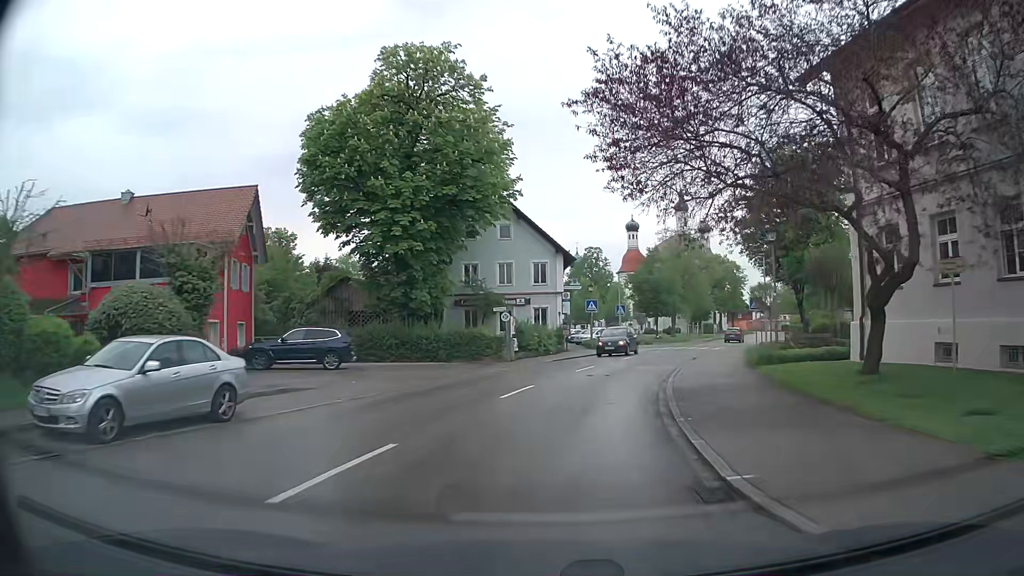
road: tertiary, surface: asphalt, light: Day
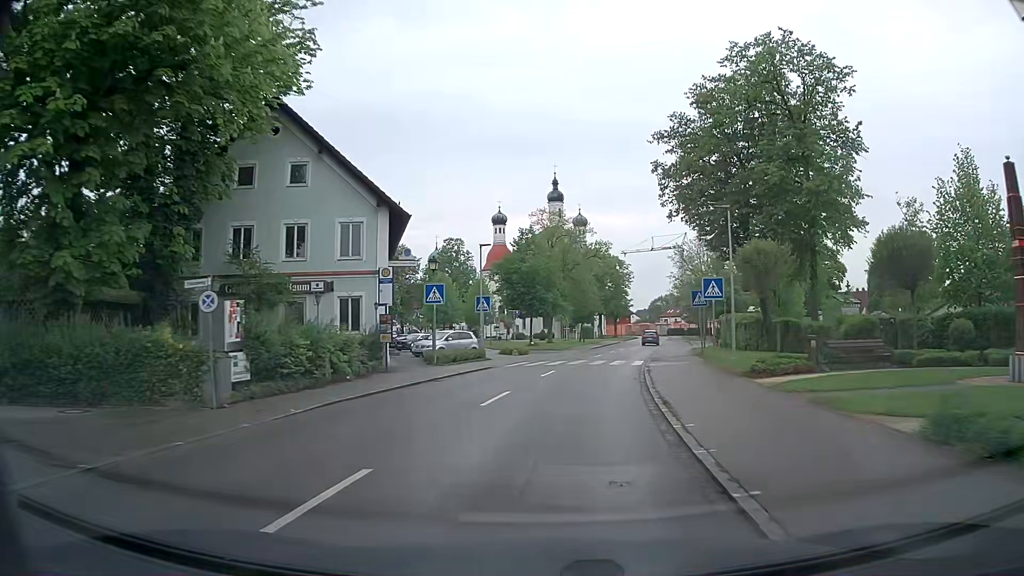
(+1.9, +18.9) m; +11°
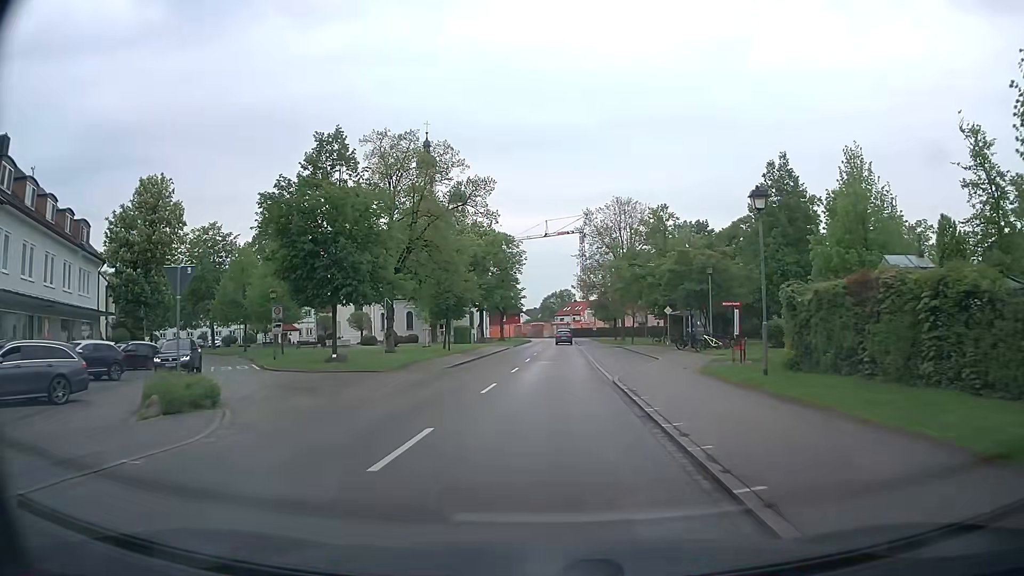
(+3.5, +32.4) m; +10°
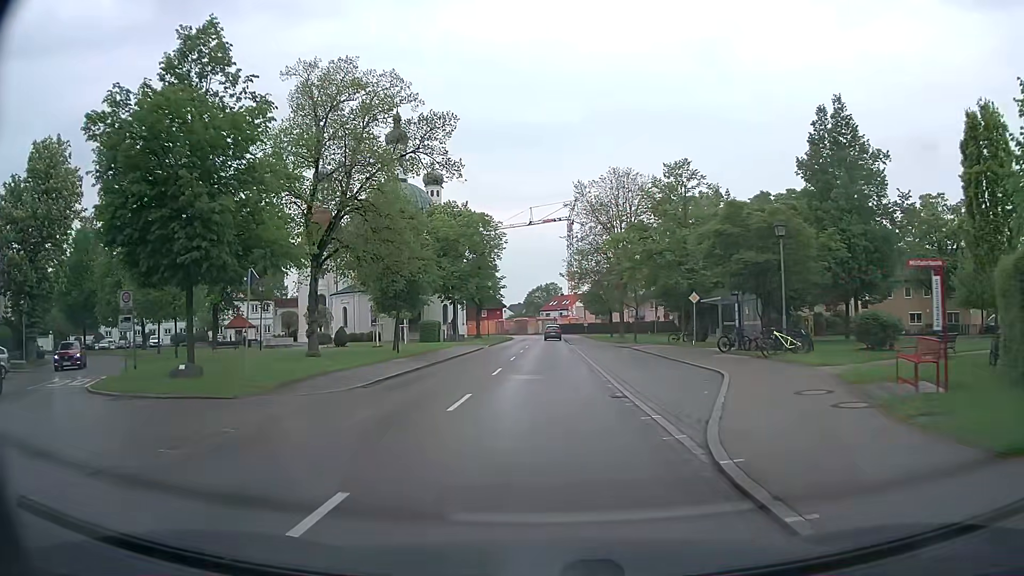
(+0.1, +13.2) m; +1°
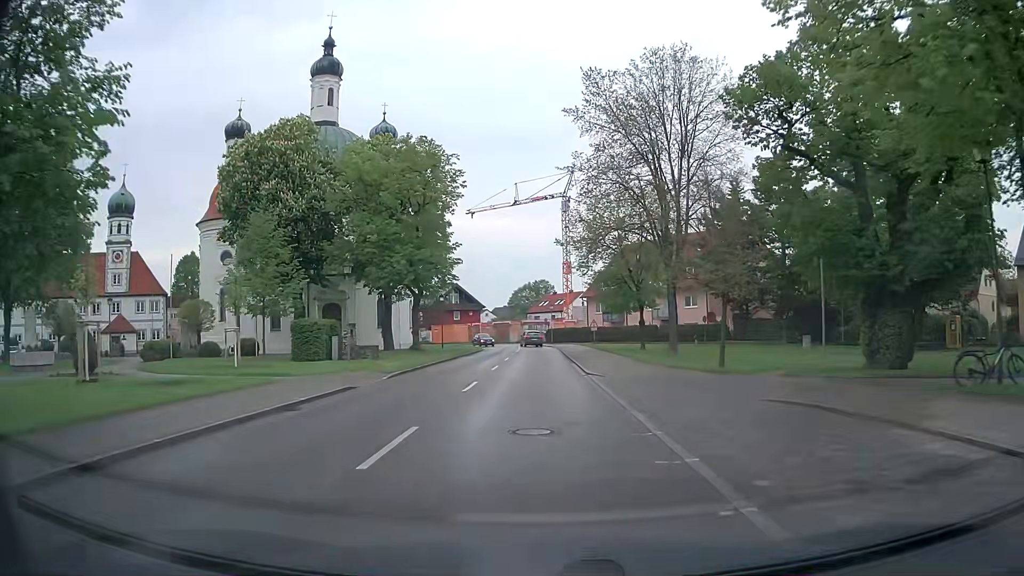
(+0.3, +31.9) m; +1°
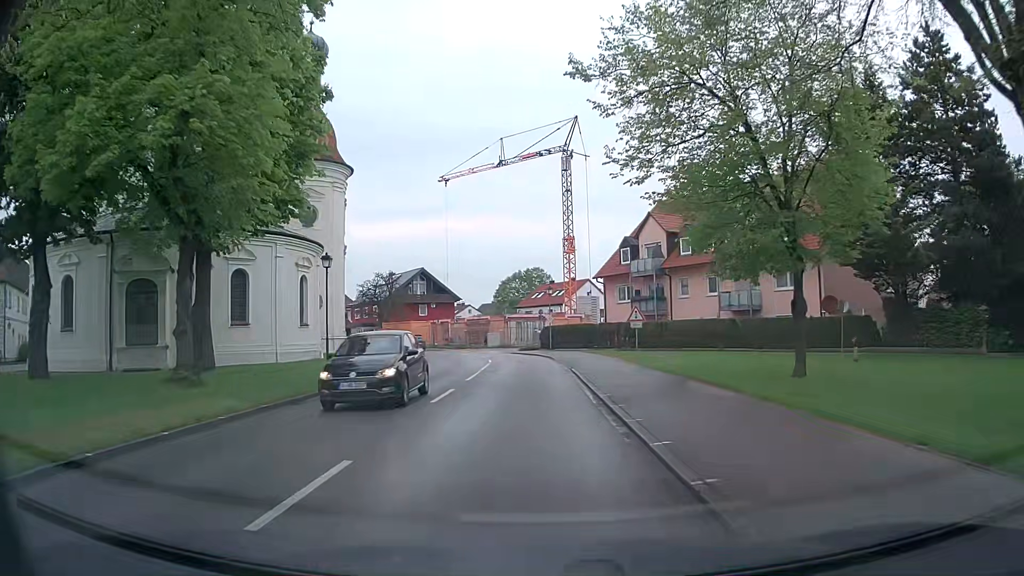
(+0.1, +29.4) m; +1°
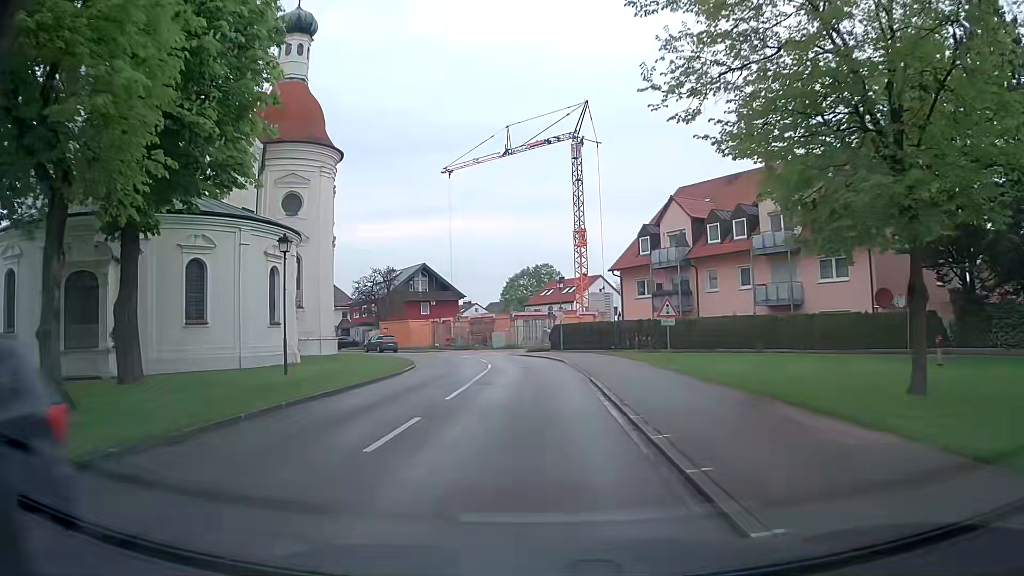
(-0.1, +5.6) m; -1°
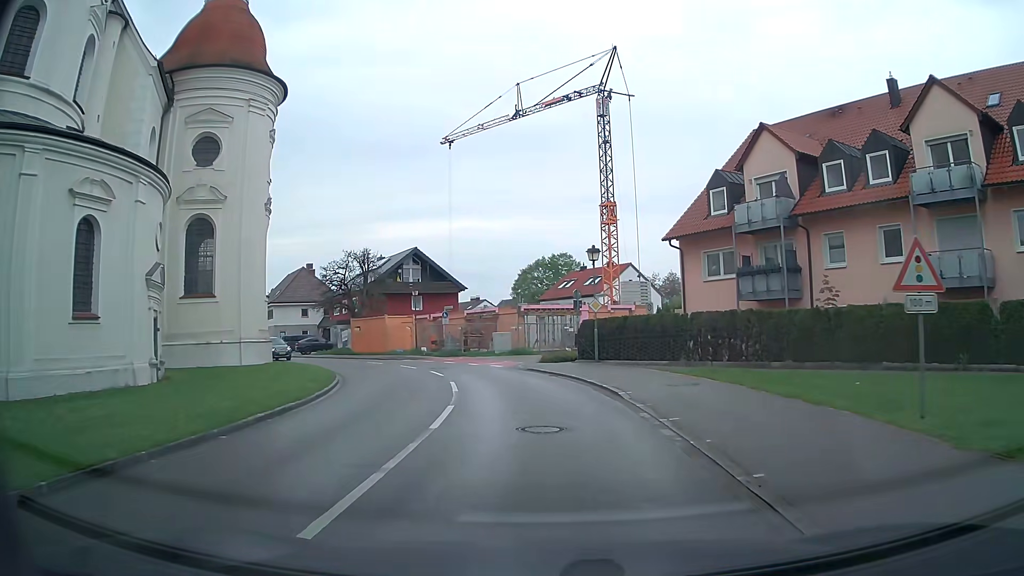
(-0.3, +16.2) m; -1°
(0, +10) (-1, +20) (-4, +30) (-9, +38) (-15, +46) (-21, +54) (-28, +61) (-34, +69) (-41, +76) (-48, +84) m
